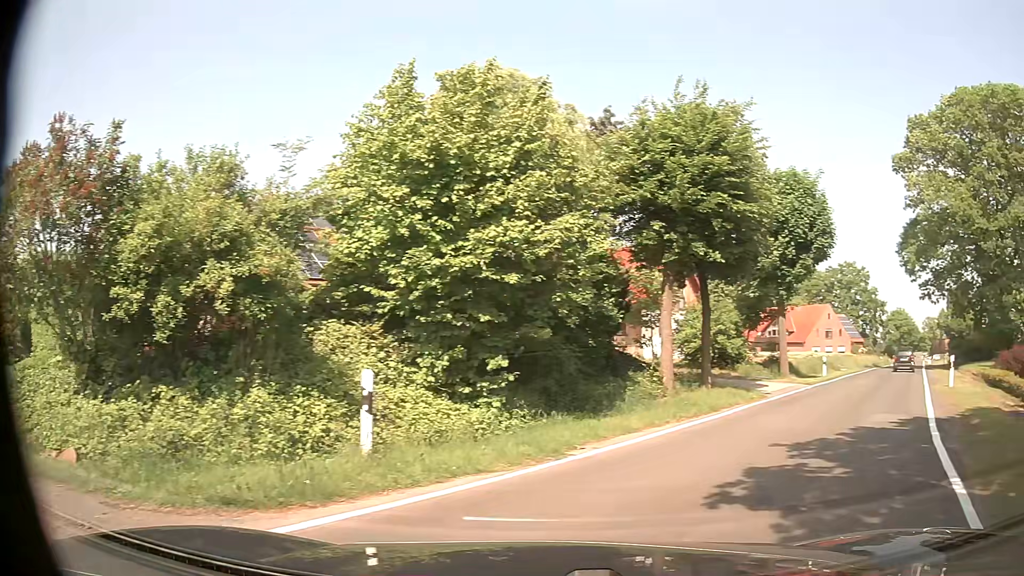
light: Day
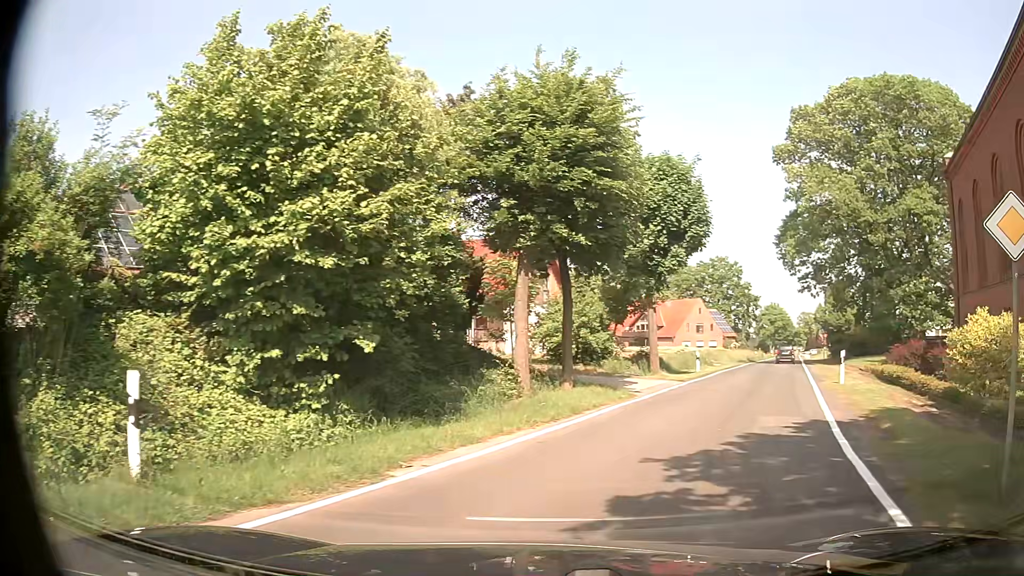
(+0.2, +1.9) m; +11°
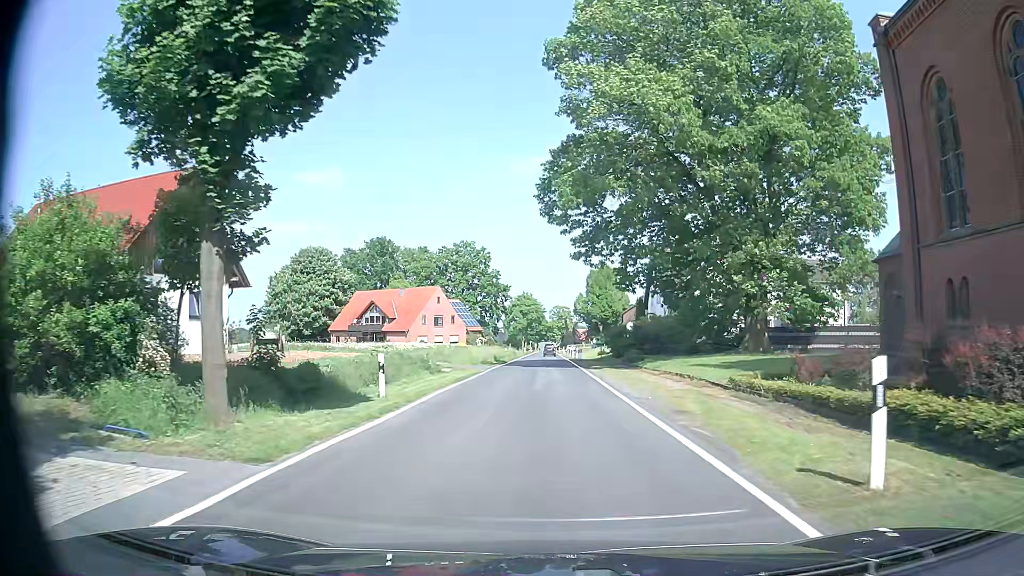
(+5.4, +18.2) m; +23°
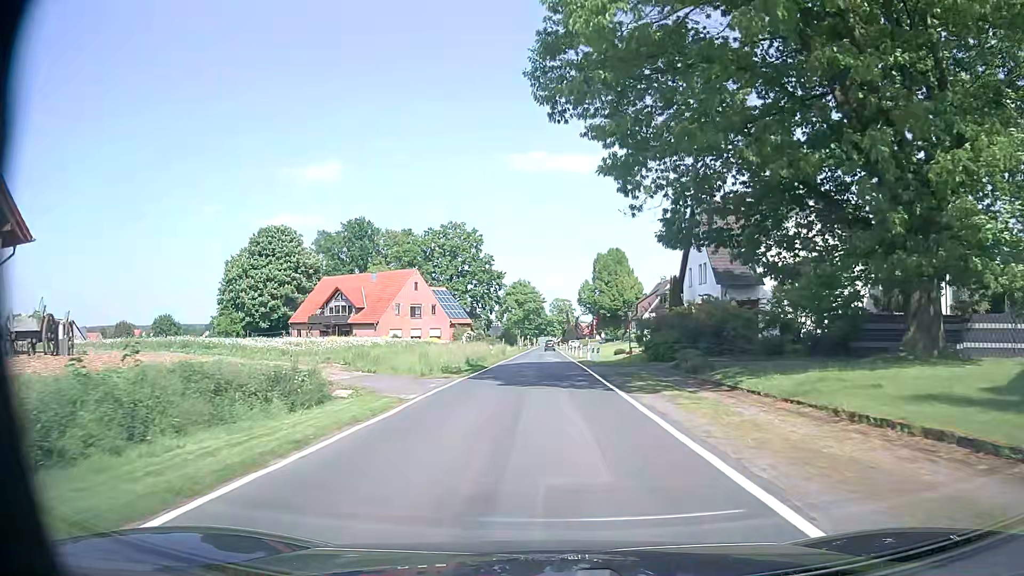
(-0.2, +18.3) m; -1°
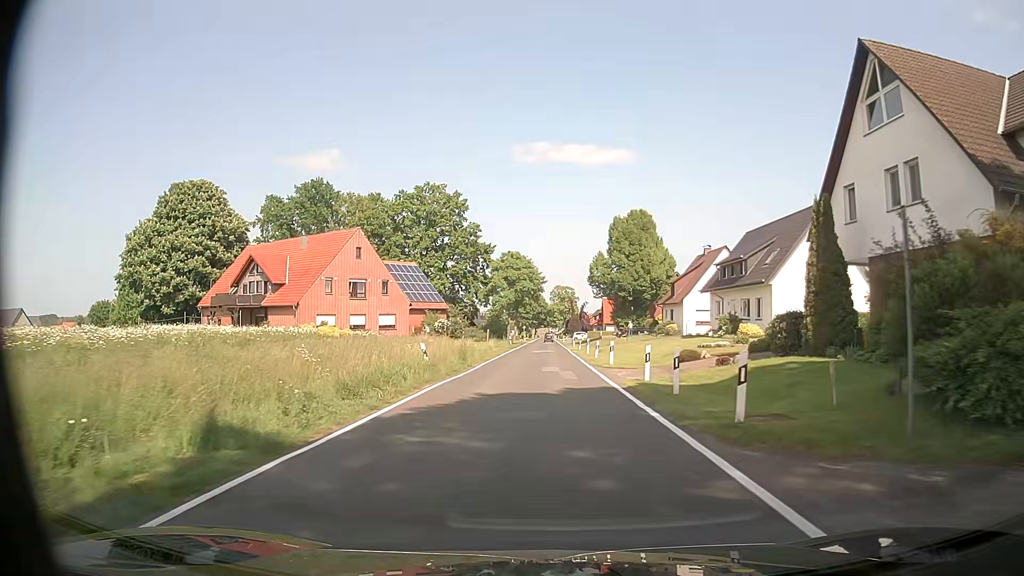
(+0.1, +27.0) m; 0°
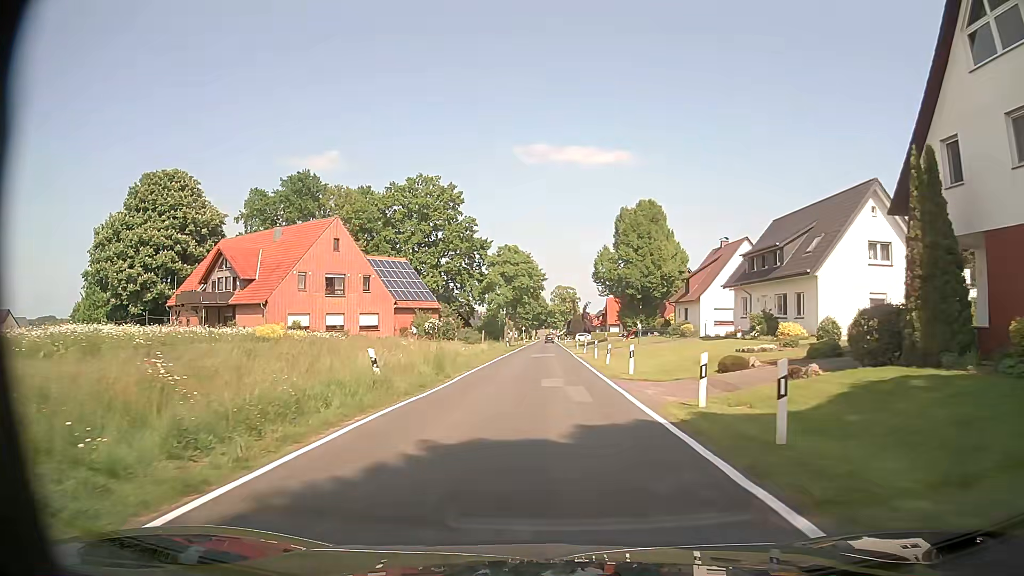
(0.0, +6.7) m; 0°
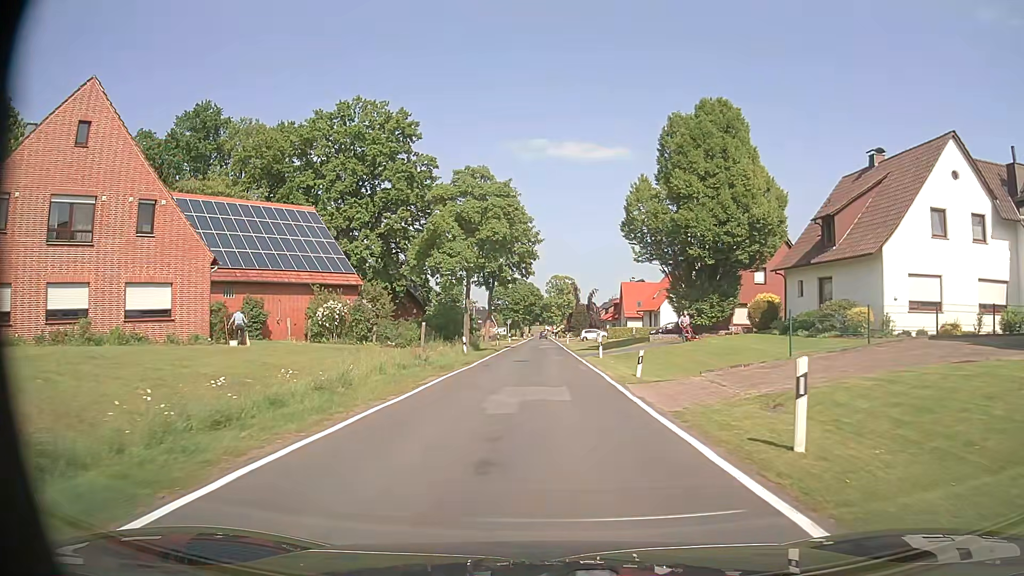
(0.0, +32.1) m; 0°
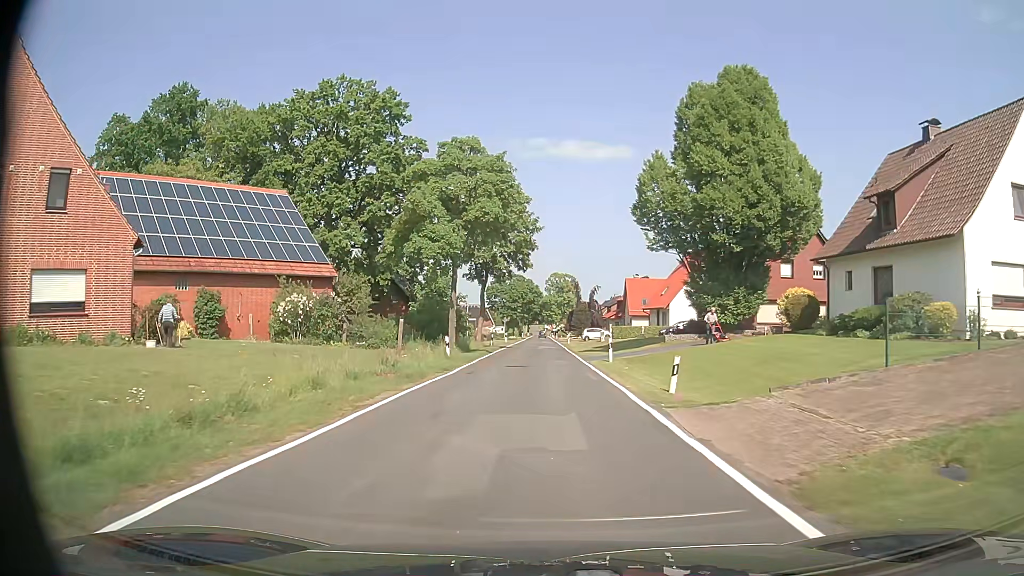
(0.0, +5.6) m; 0°
